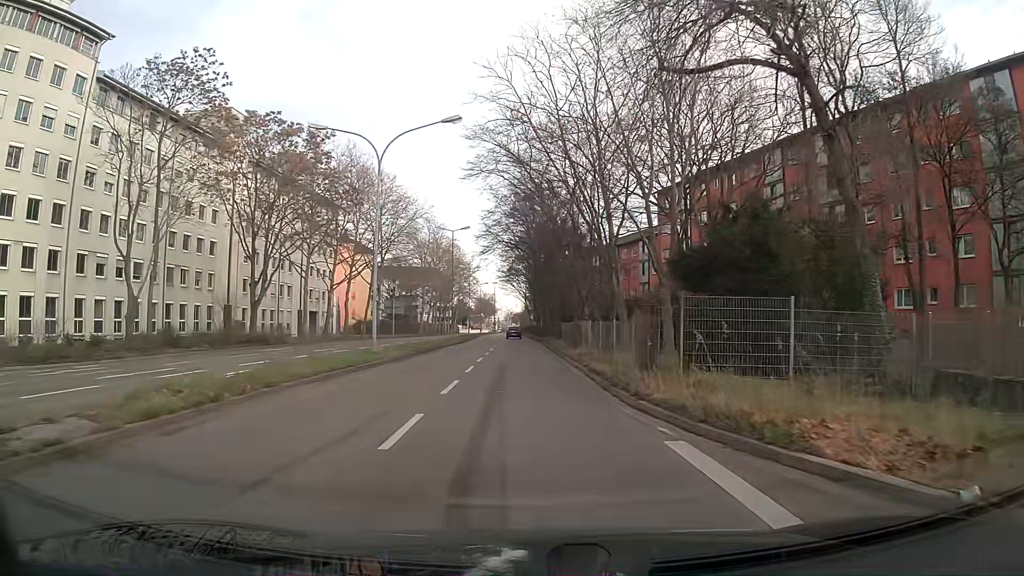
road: secondary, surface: asphalt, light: Day
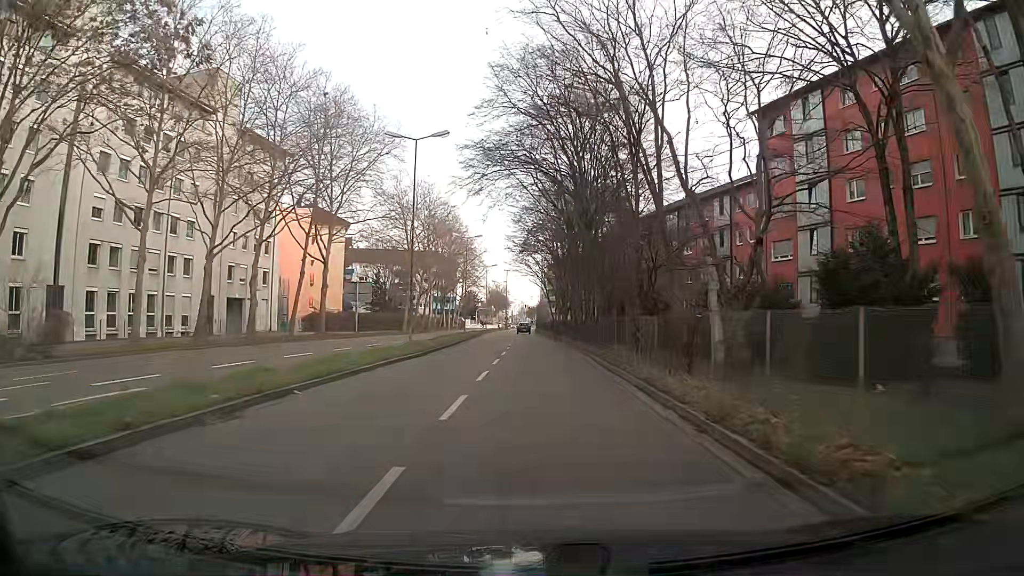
(-0.6, +28.7) m; -1°
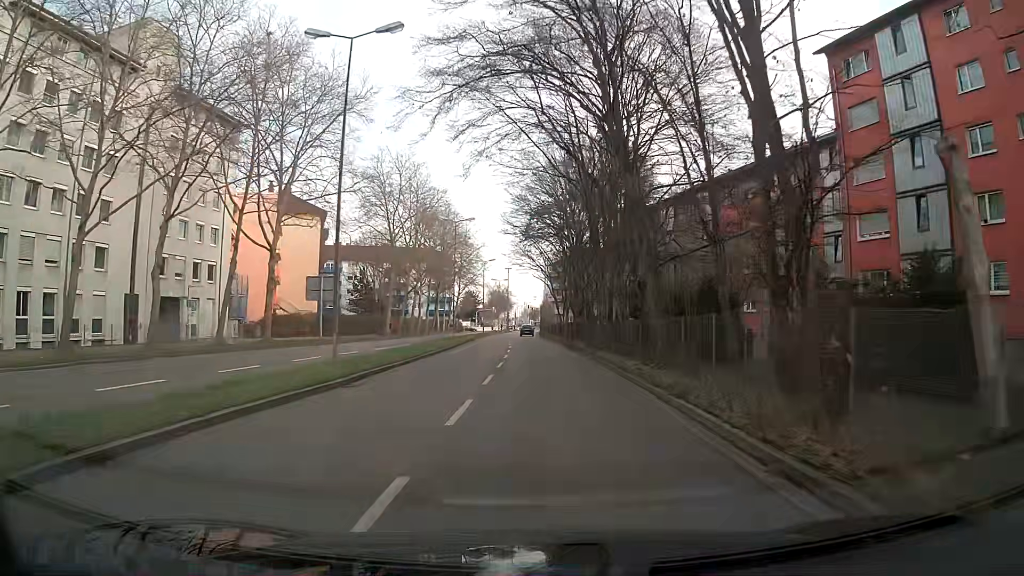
(-0.1, +12.3) m; 0°
(0, +10) (0, +20) (0, +30) (0, +40) (-1, +50) (-1, +60) (-1, +70) (-1, +80) (-2, +90) (-2, +100) m
